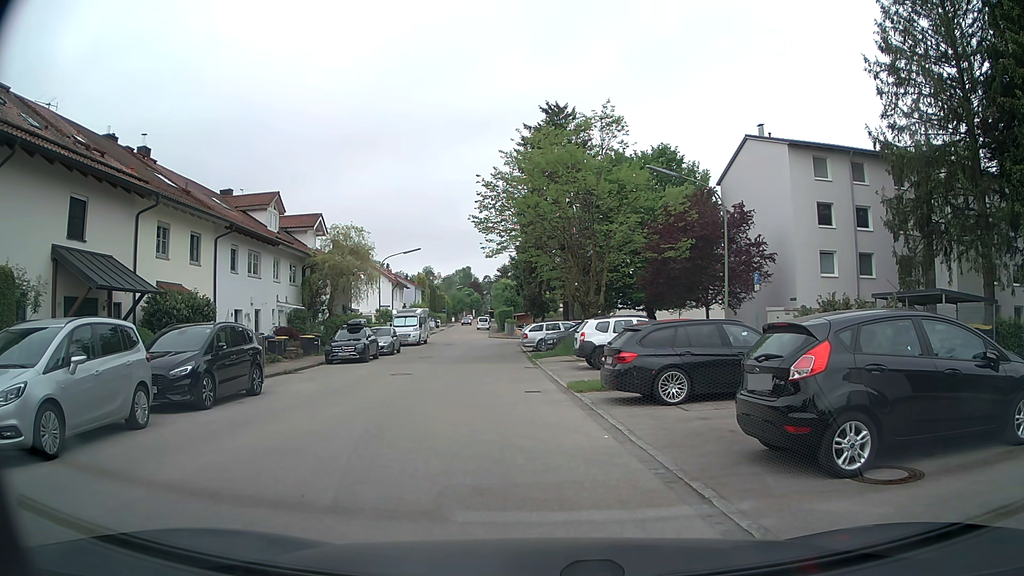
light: Day
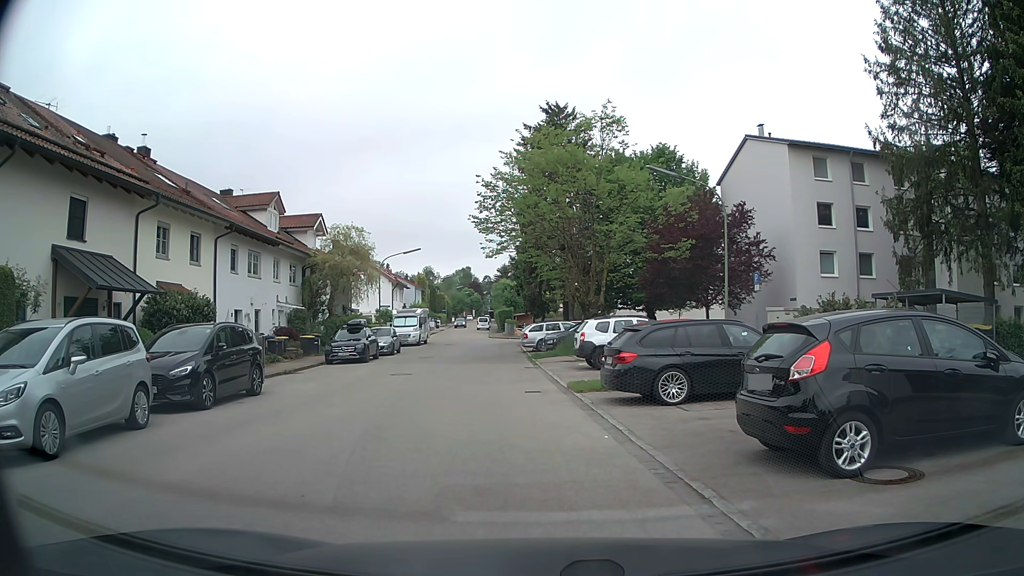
(0.0, 0.0) m; 0°
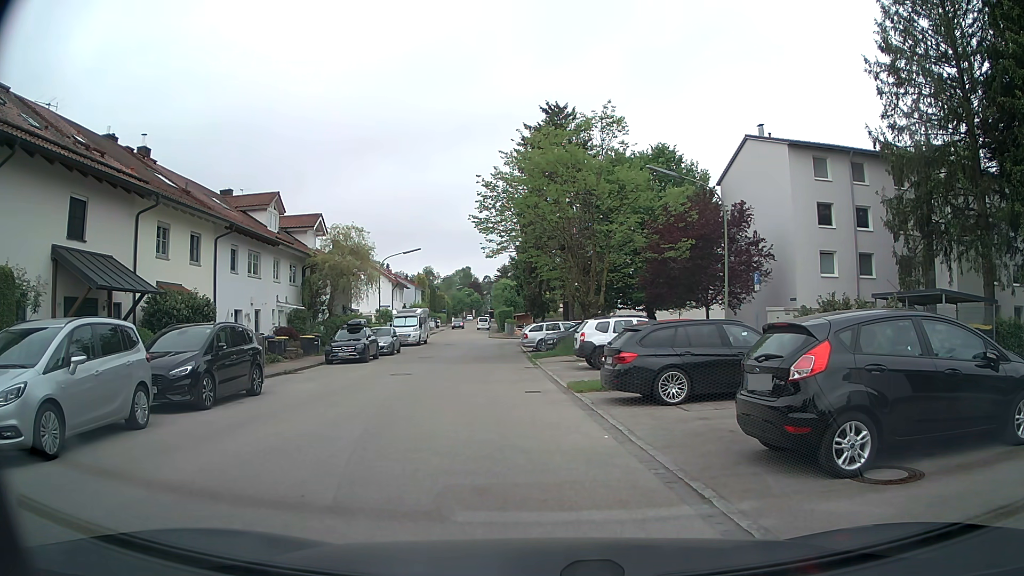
(0.0, 0.0) m; 0°
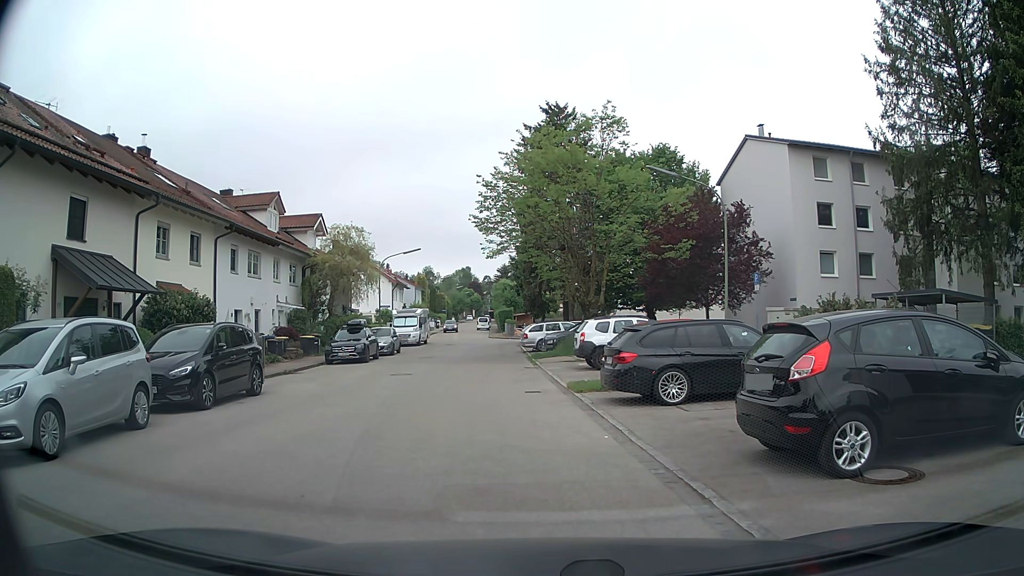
(0.0, 0.0) m; 0°
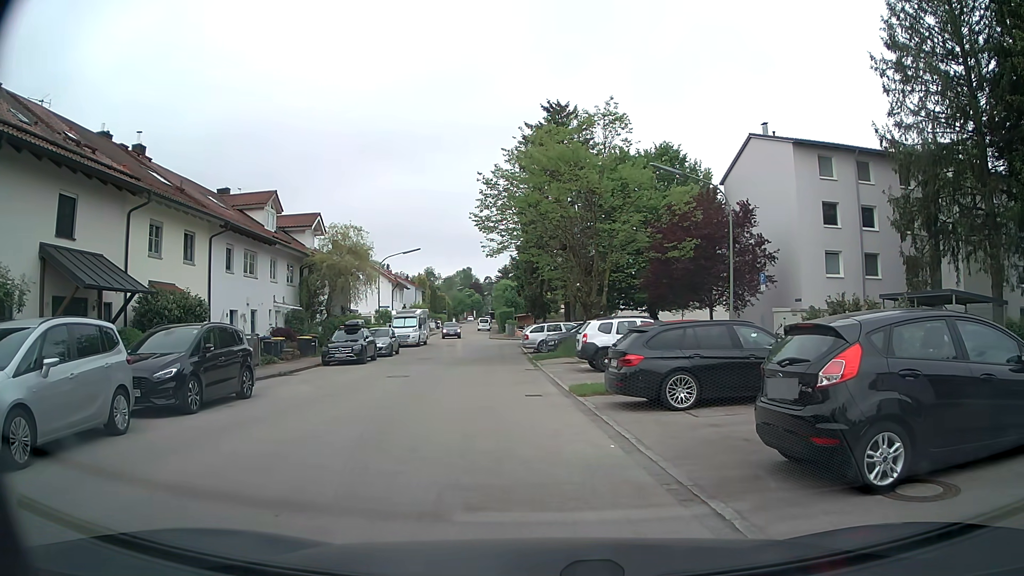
(0.0, +0.5) m; 0°
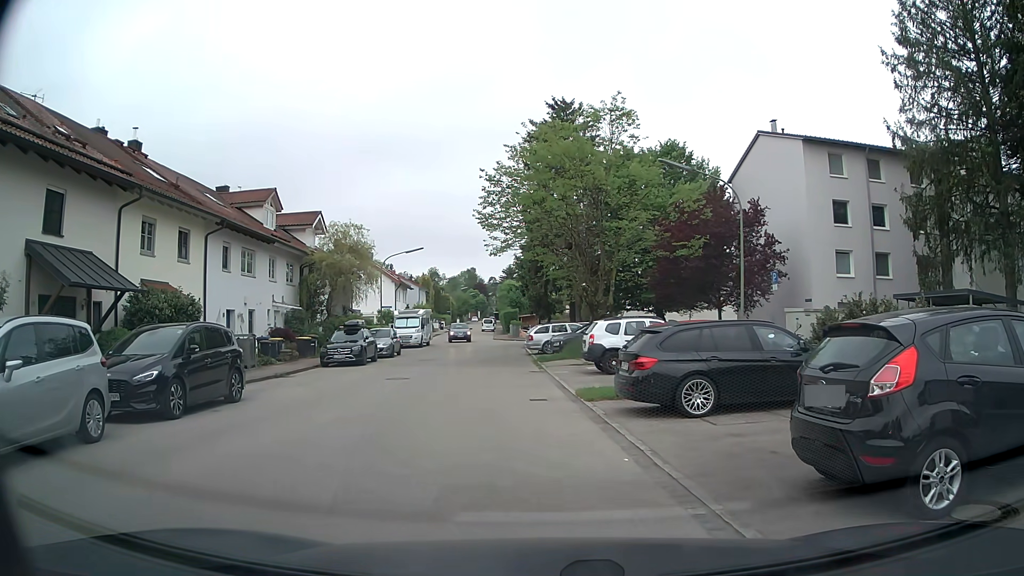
(0.0, +0.8) m; 0°
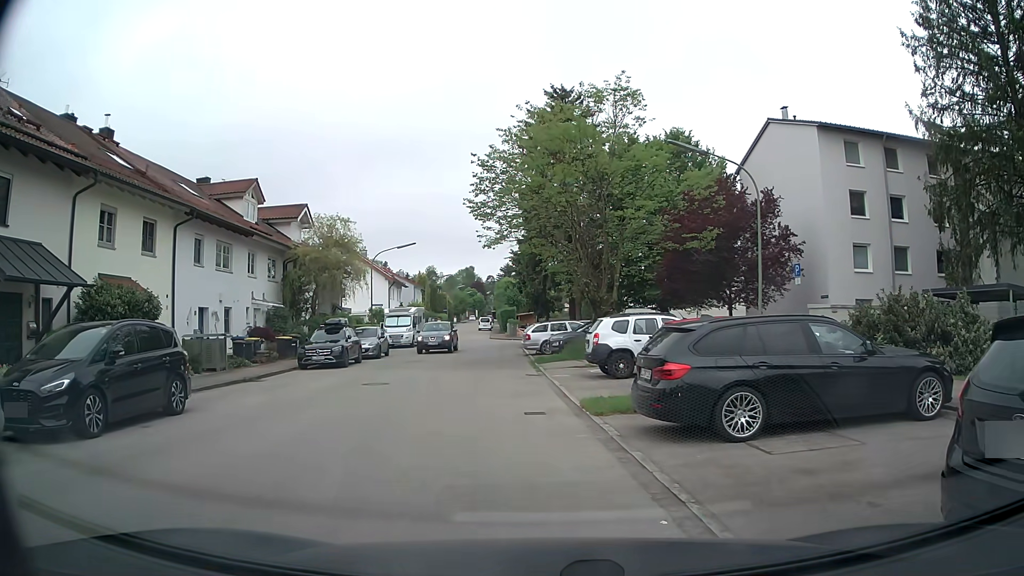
(0.0, +2.4) m; 0°
